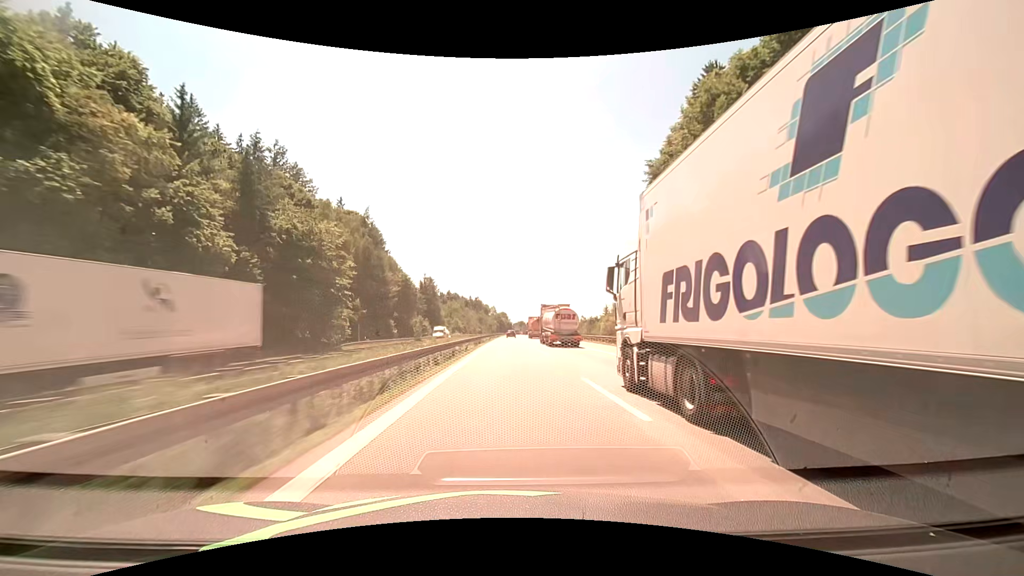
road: motorway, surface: asphalt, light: Day
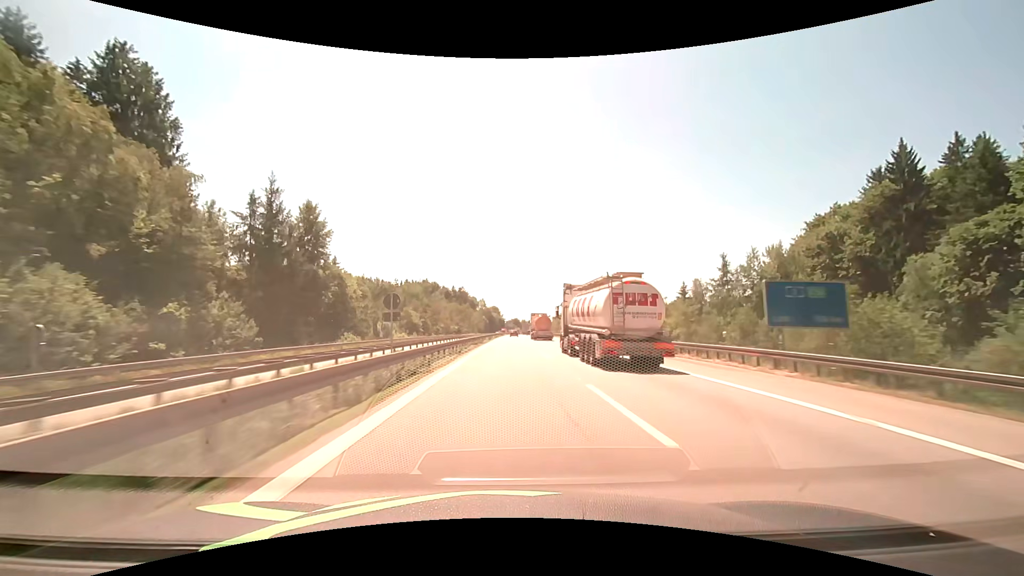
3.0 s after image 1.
(+0.7, +92.2) m; +1°
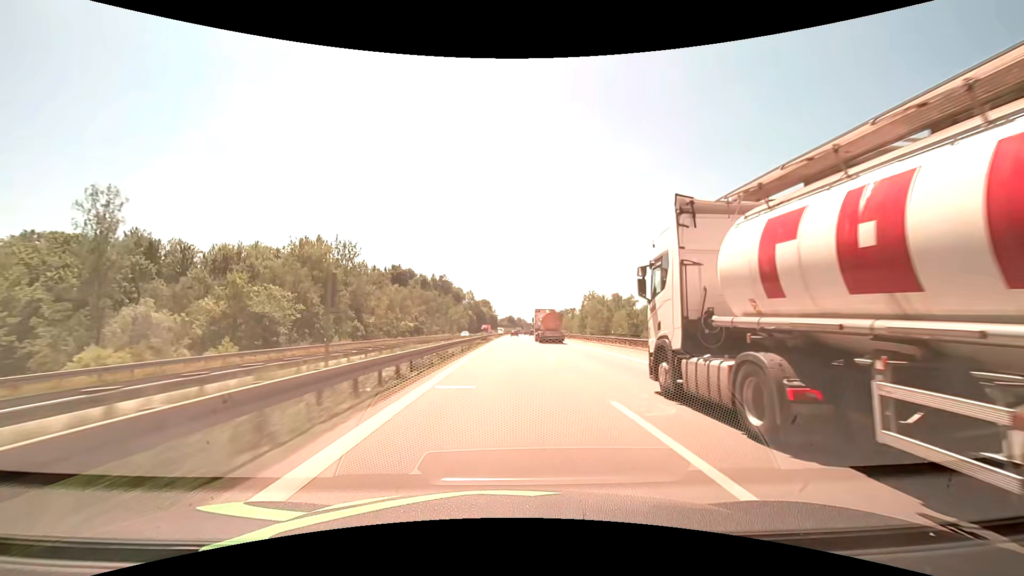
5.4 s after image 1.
(+0.3, +75.1) m; +1°
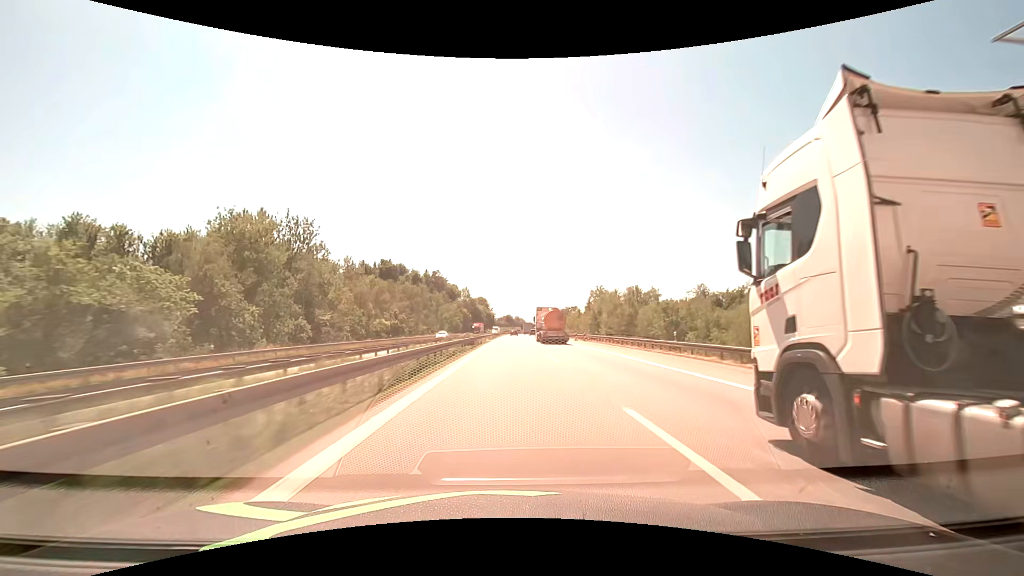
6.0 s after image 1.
(+0.1, +18.9) m; 0°
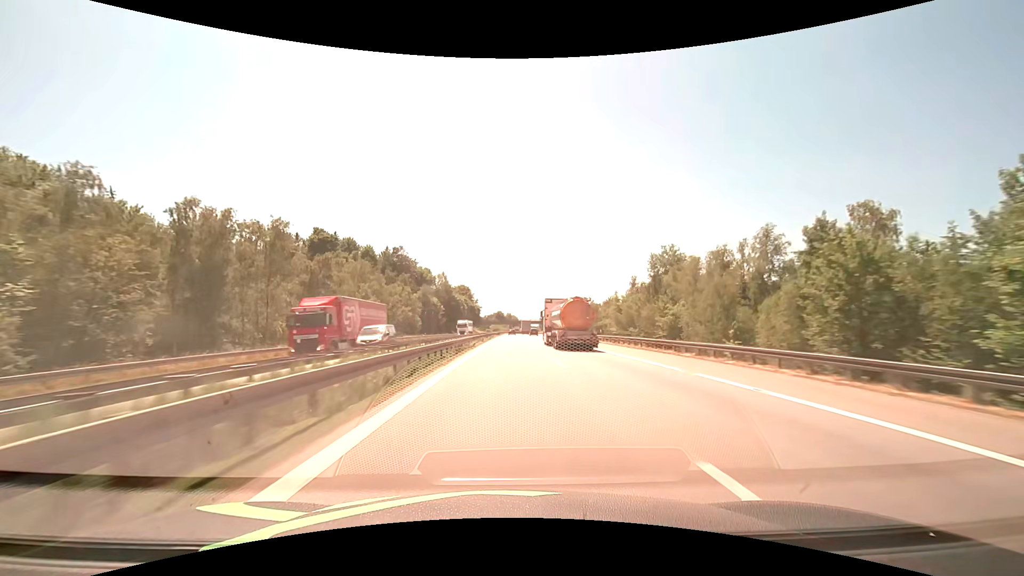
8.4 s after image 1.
(+0.6, +75.8) m; +1°
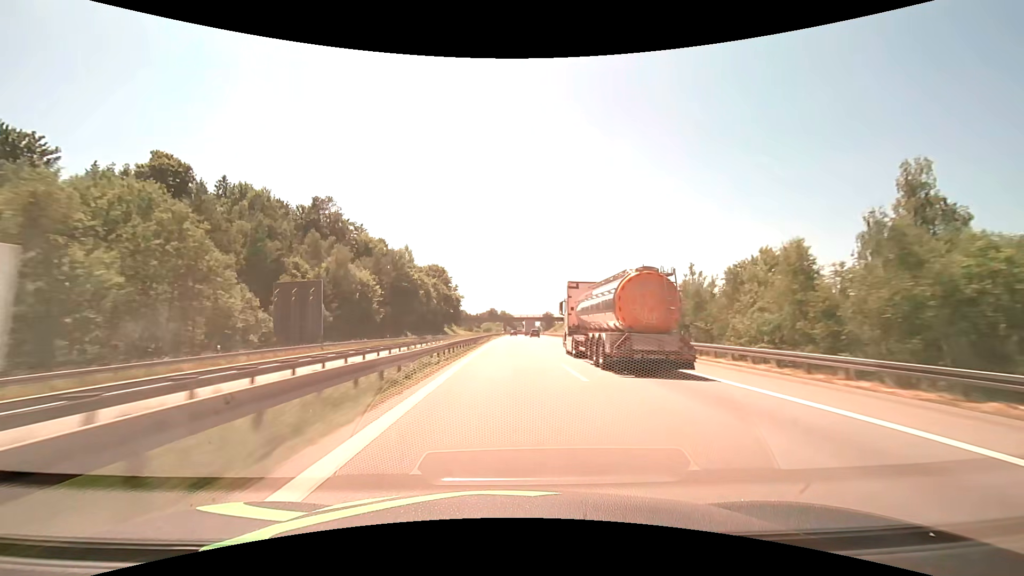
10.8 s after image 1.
(+0.4, +76.0) m; +1°
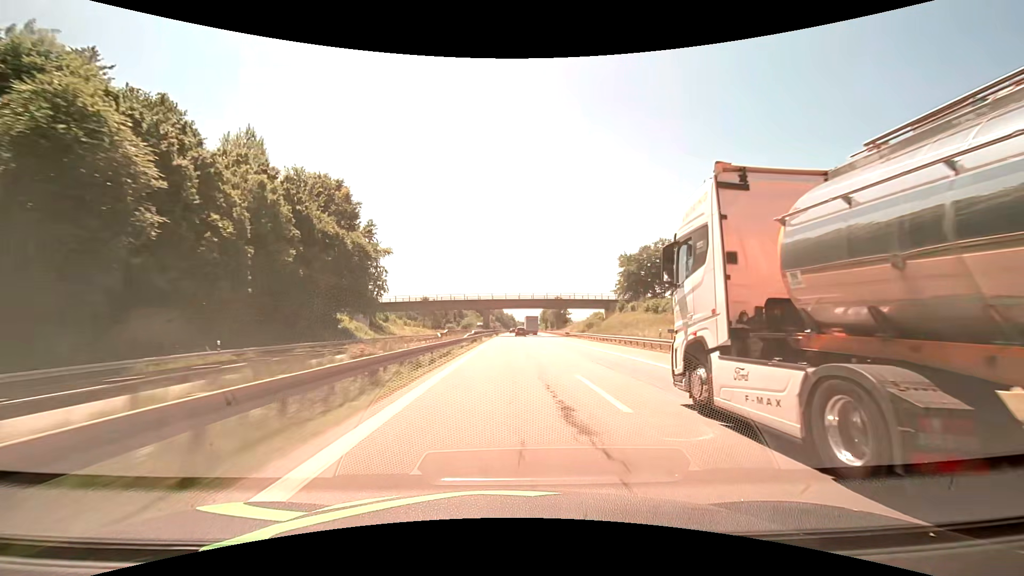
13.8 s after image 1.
(+0.9, +95.2) m; +1°
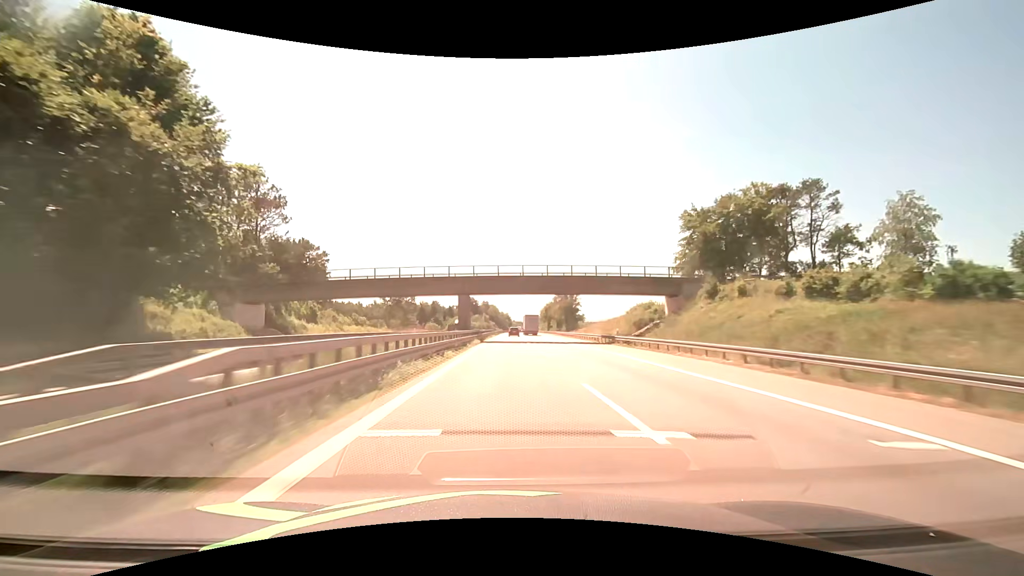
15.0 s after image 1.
(+0.2, +38.1) m; +1°
(0, +10) (0, +20) (0, +30) (0, +40) (0, +50) (0, +60) (0, +70) (0, +80) (0, +90) (0, +100) m
